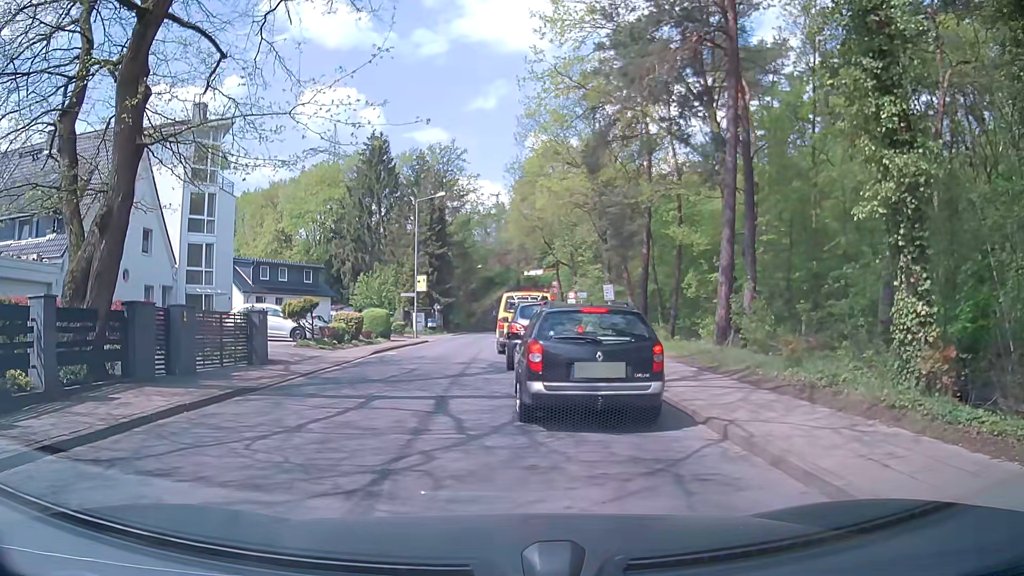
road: tertiary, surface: asphalt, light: Day
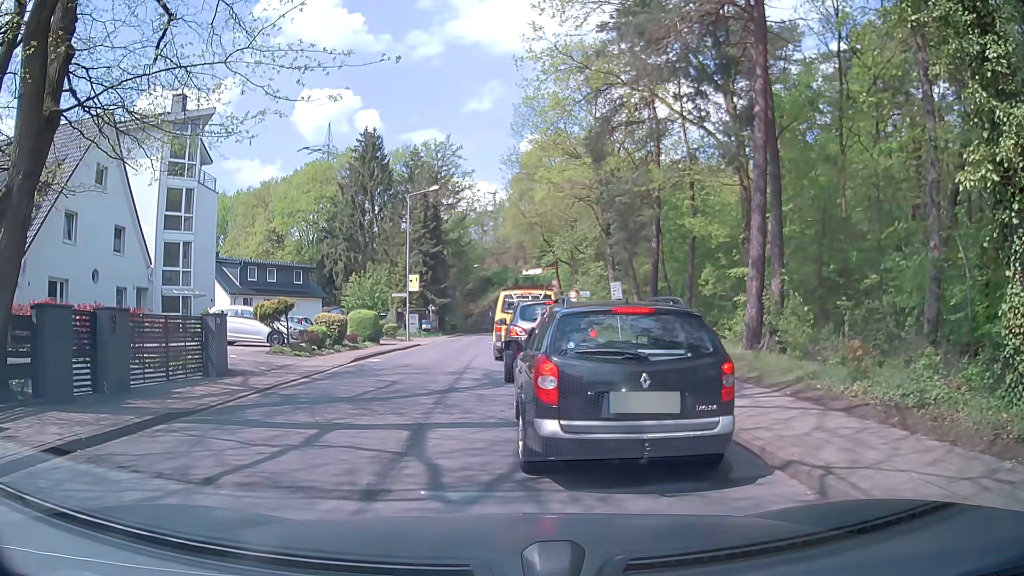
(0.0, +2.4) m; 0°
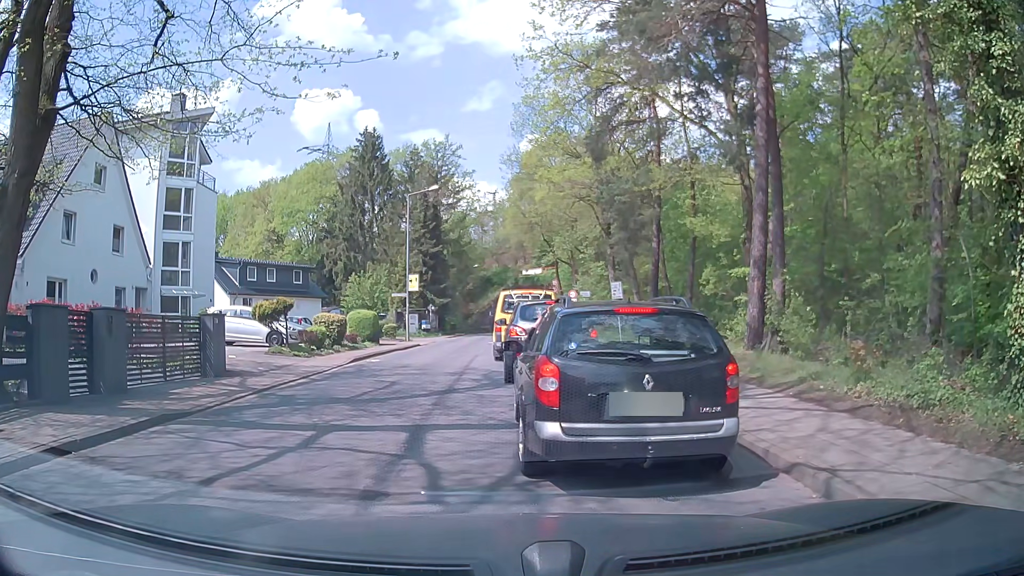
(0.0, +0.1) m; 0°
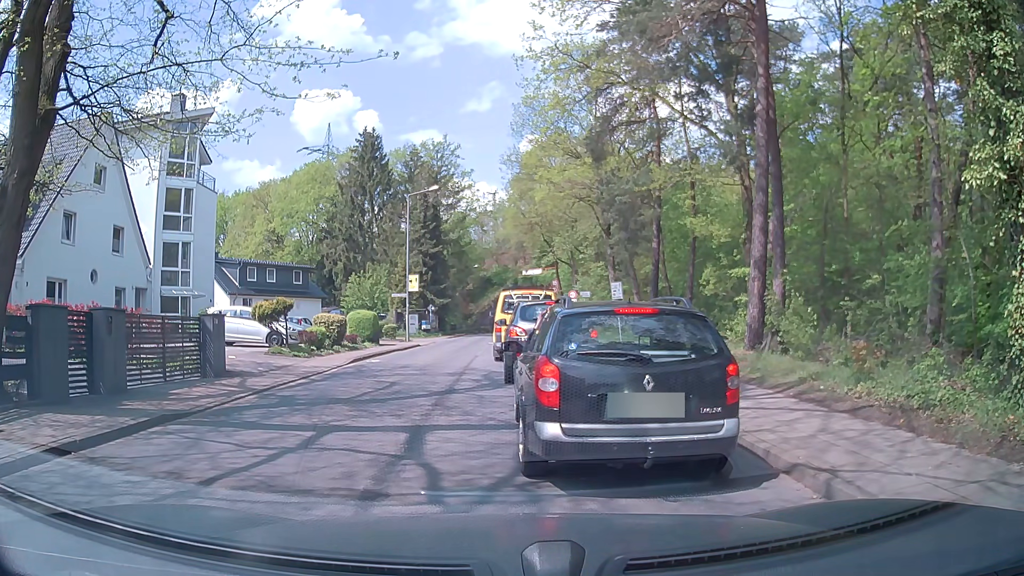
(0.0, +0.1) m; 0°
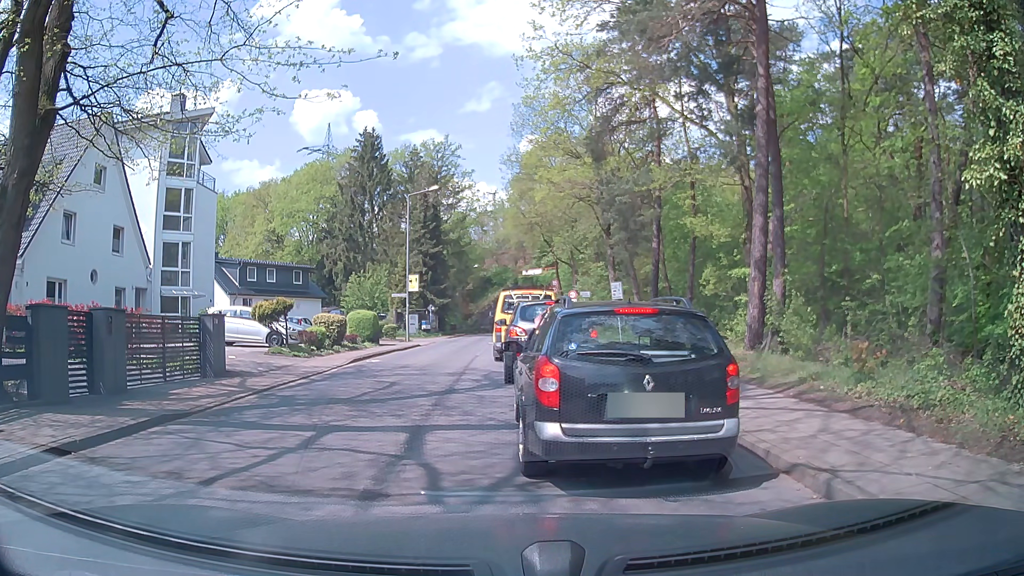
(0.0, 0.0) m; 0°
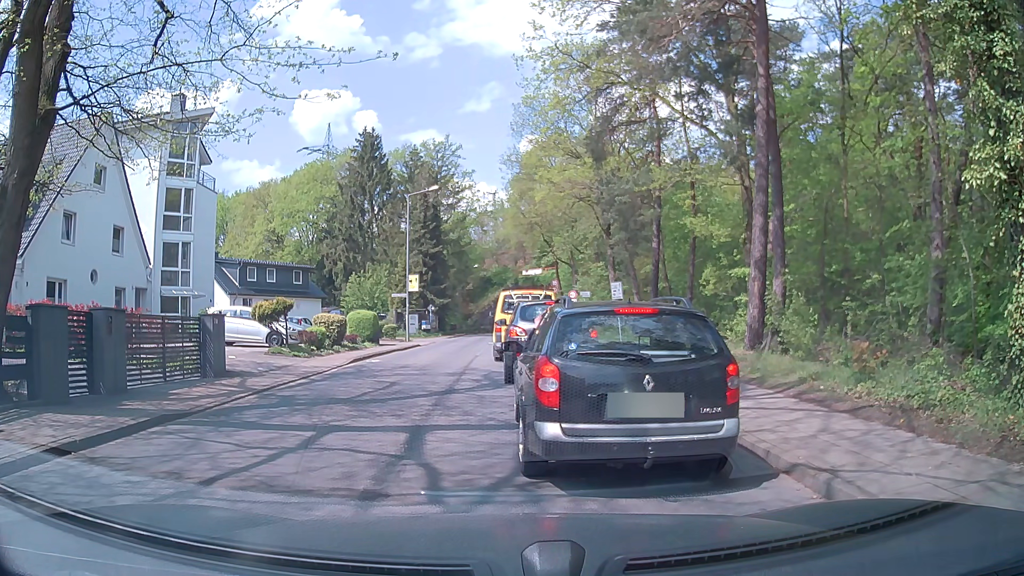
(0.0, 0.0) m; 0°
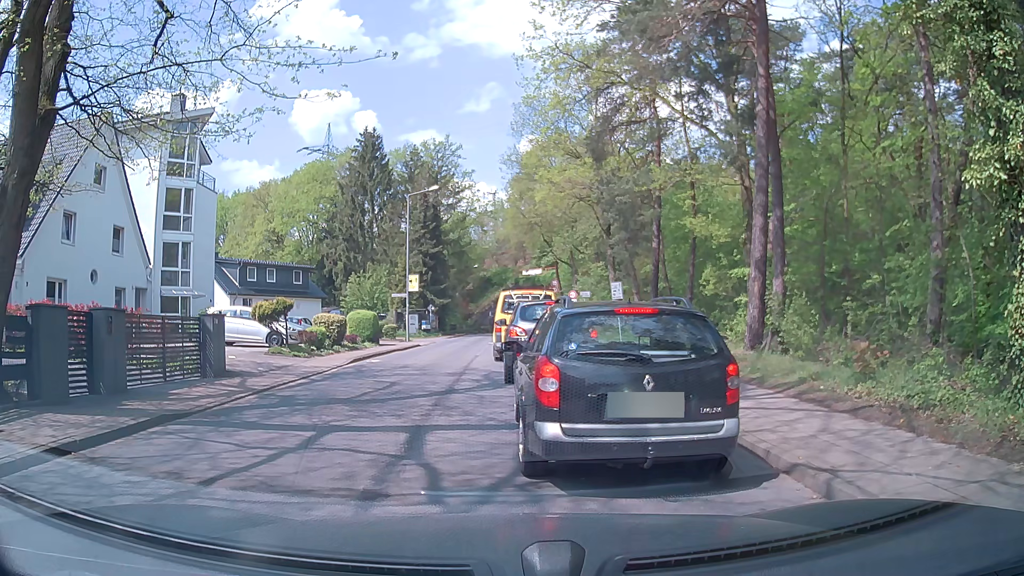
(0.0, 0.0) m; 0°
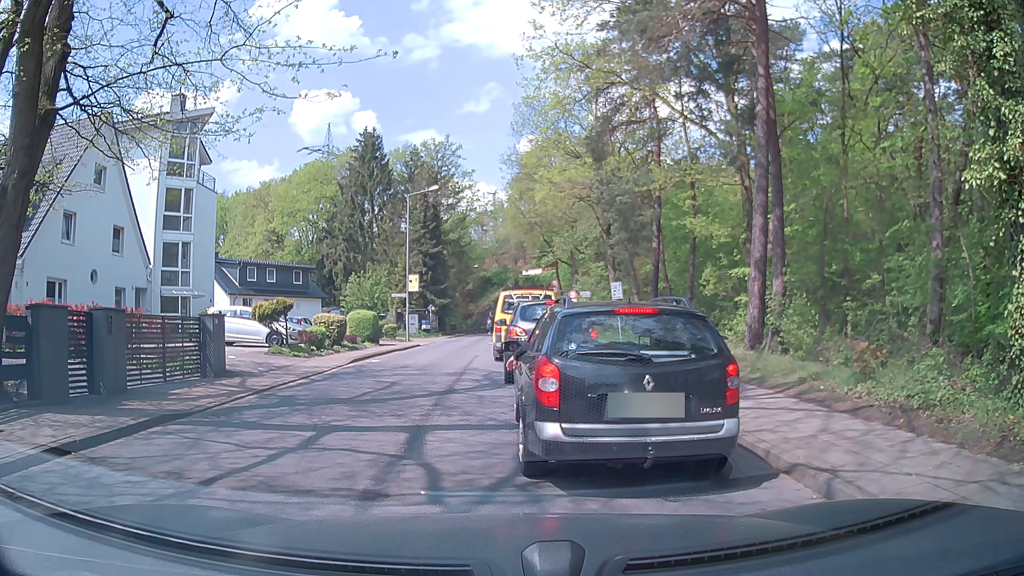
(0.0, 0.0) m; 0°
